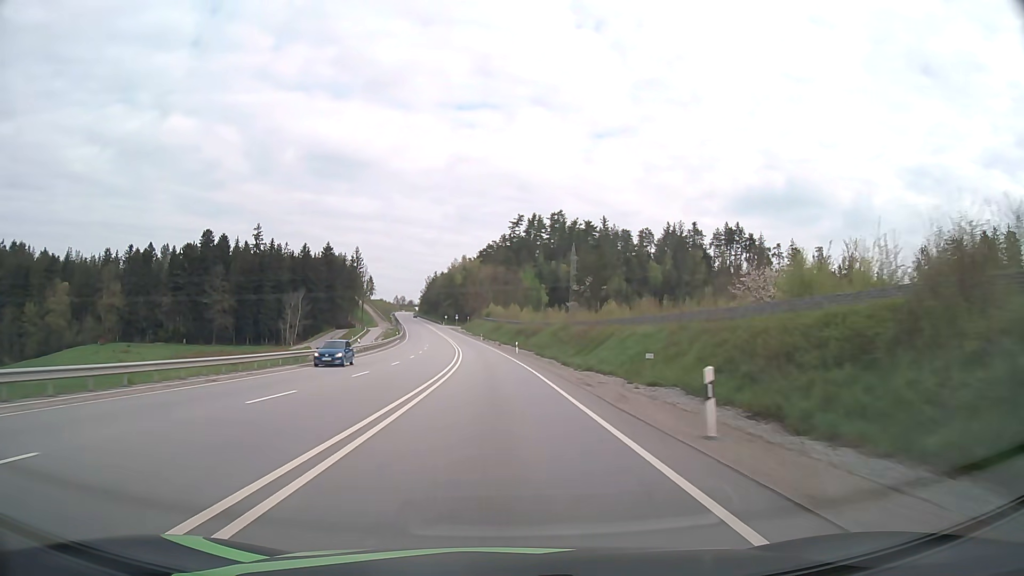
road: primary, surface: asphalt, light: Day
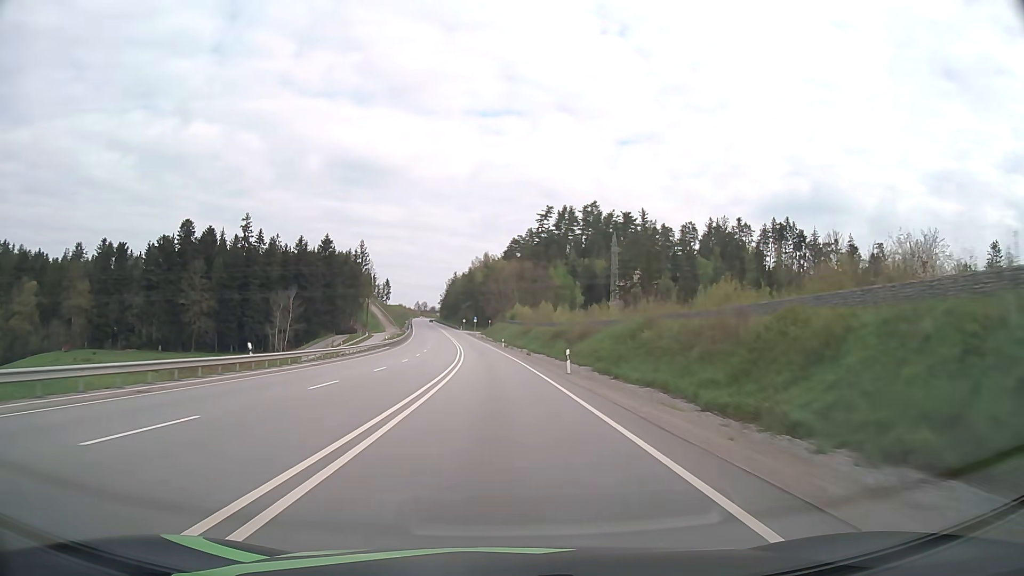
(-0.6, +31.2) m; -2°
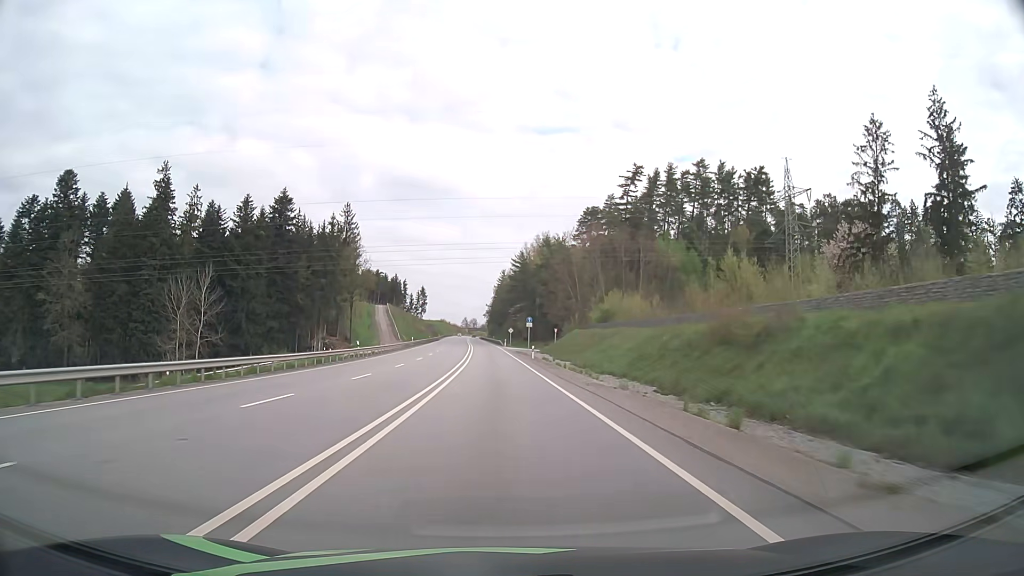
(-3.4, +77.9) m; -5°
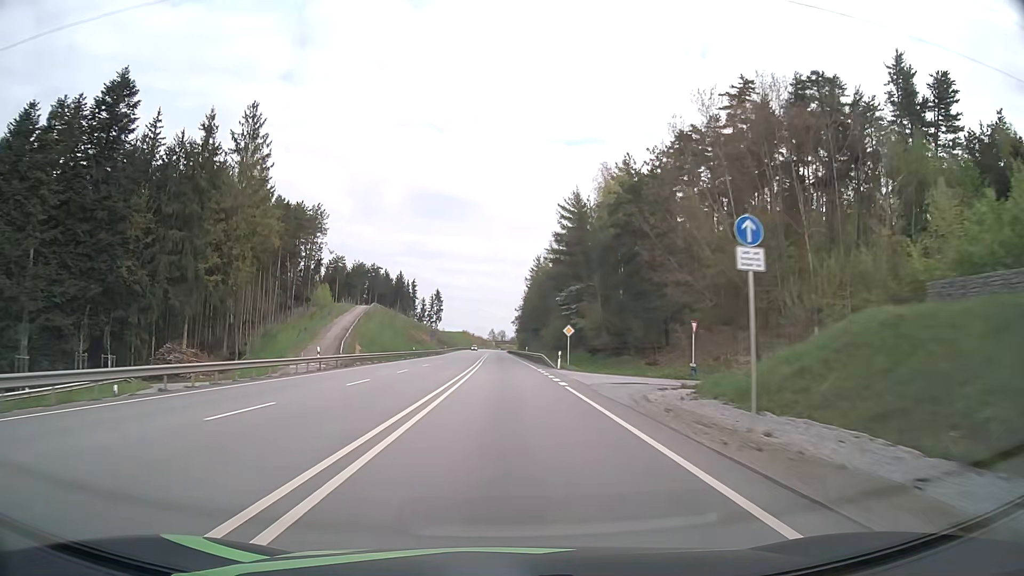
(-1.5, +62.3) m; -3°
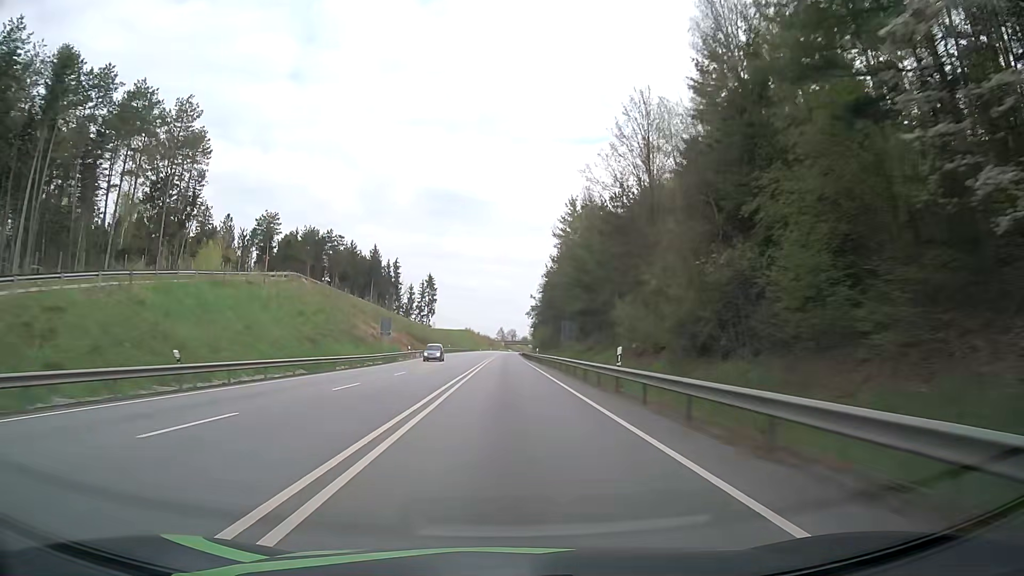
(-0.7, +62.4) m; -1°
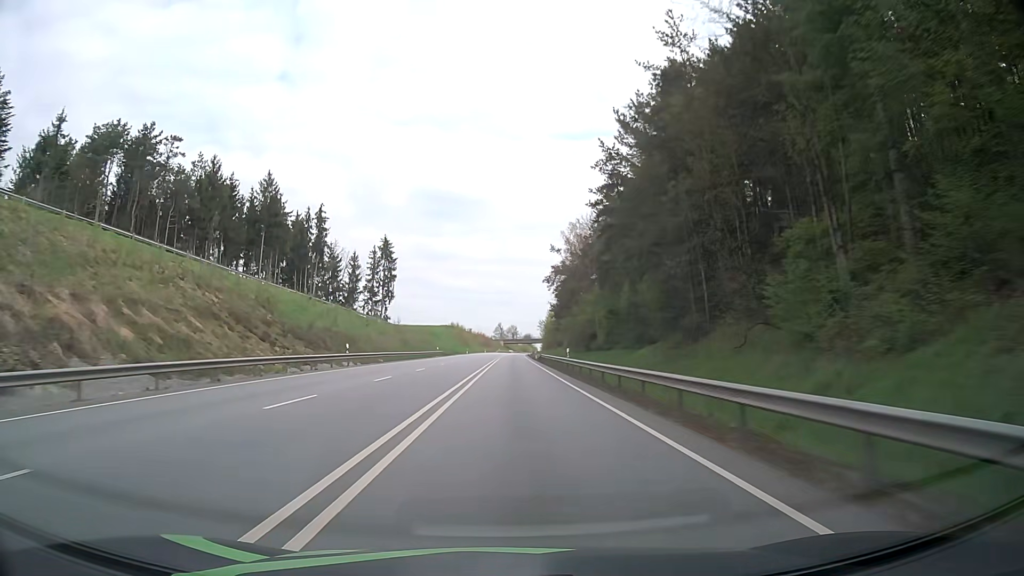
(0.0, +78.7) m; 0°
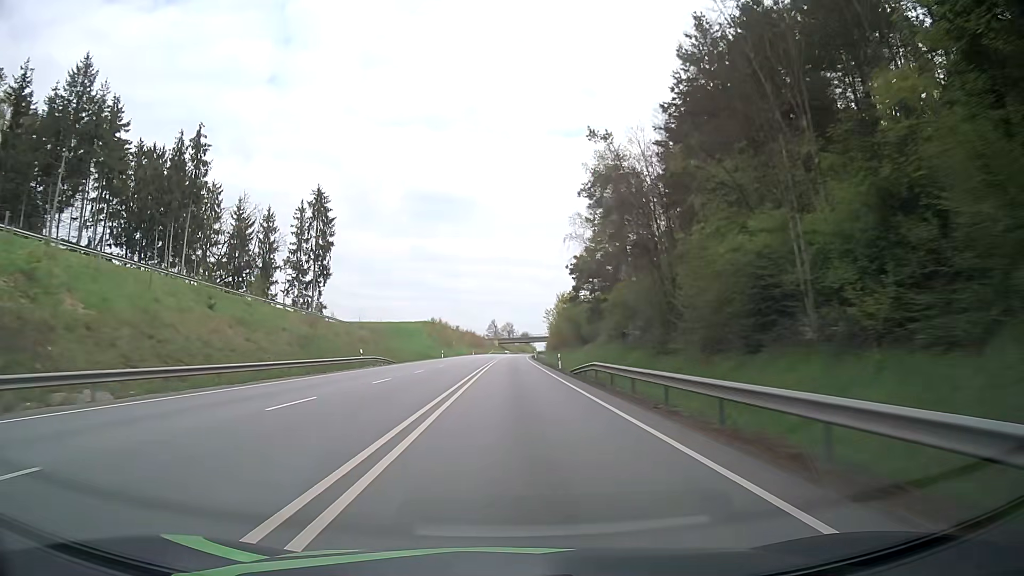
(+0.1, +47.4) m; 0°
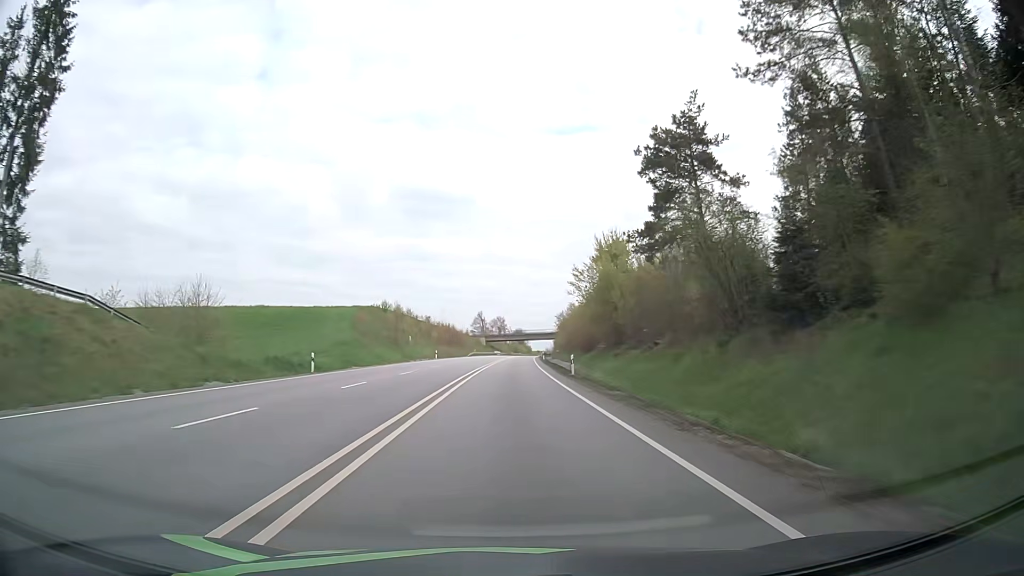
(+0.3, +63.3) m; +1°
(0, +10) (0, +20) (0, +30) (0, +40) (0, +50) (+1, +60) (+1, +70) (+1, +80) (+1, +90) (+2, +100) m
